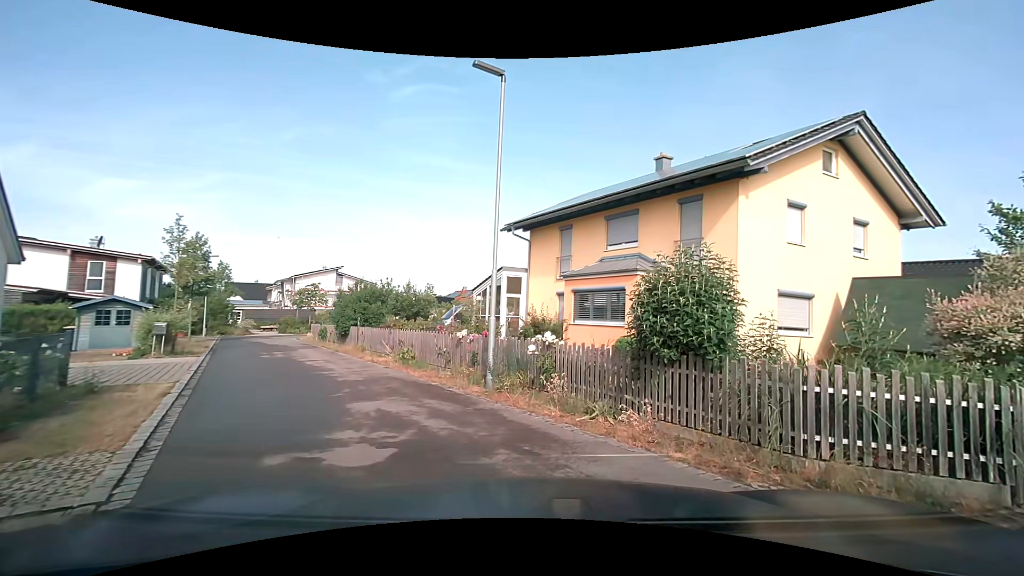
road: residential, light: Day
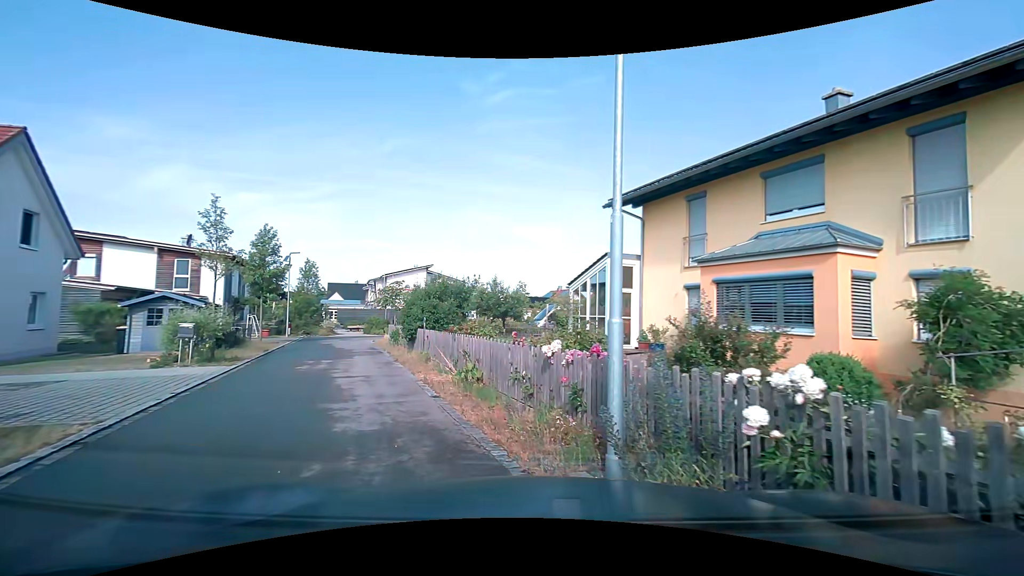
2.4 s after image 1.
(-0.1, +5.2) m; -9°
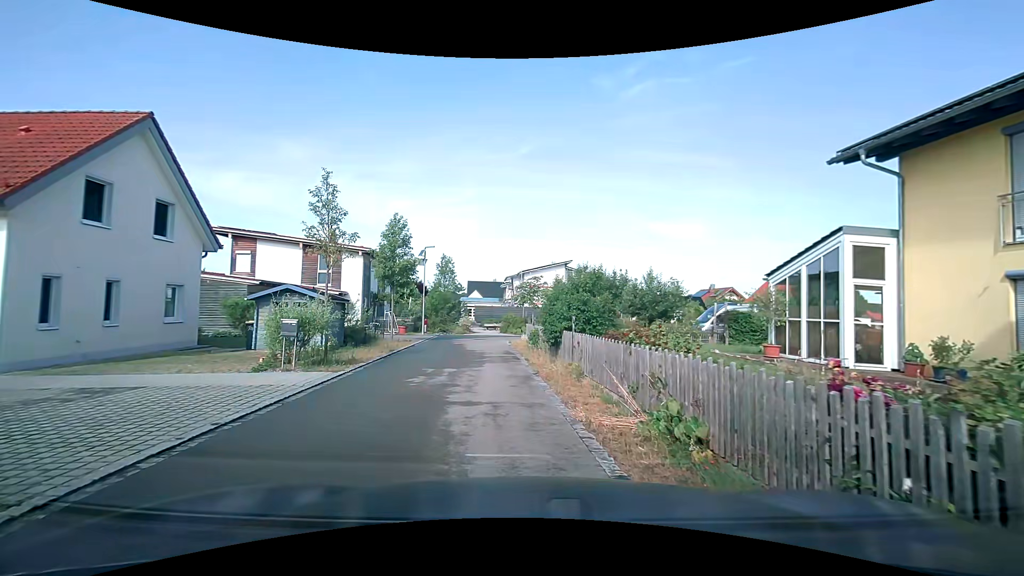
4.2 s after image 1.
(-0.7, +4.3) m; -16°
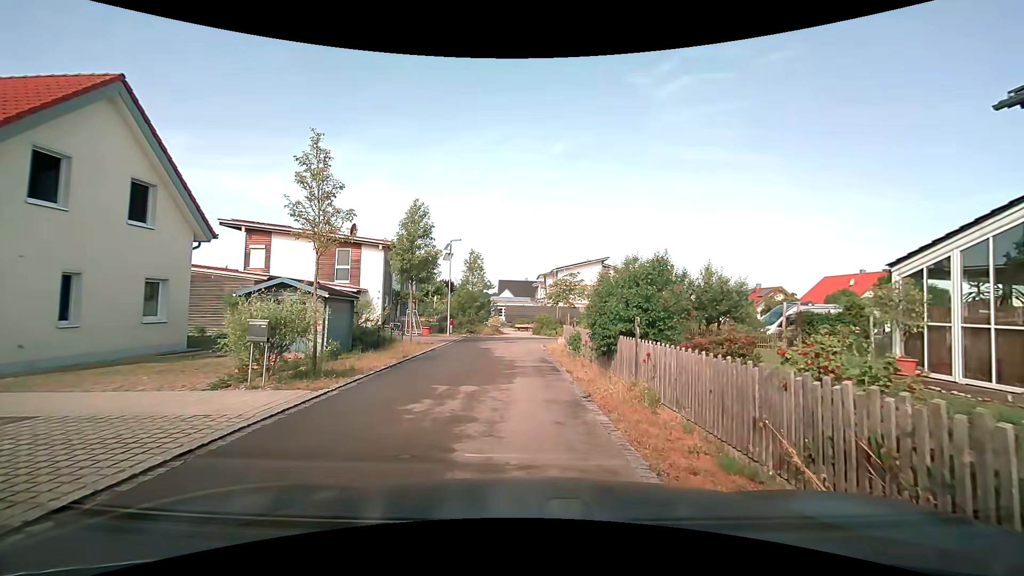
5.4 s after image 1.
(-0.1, +3.2) m; -5°
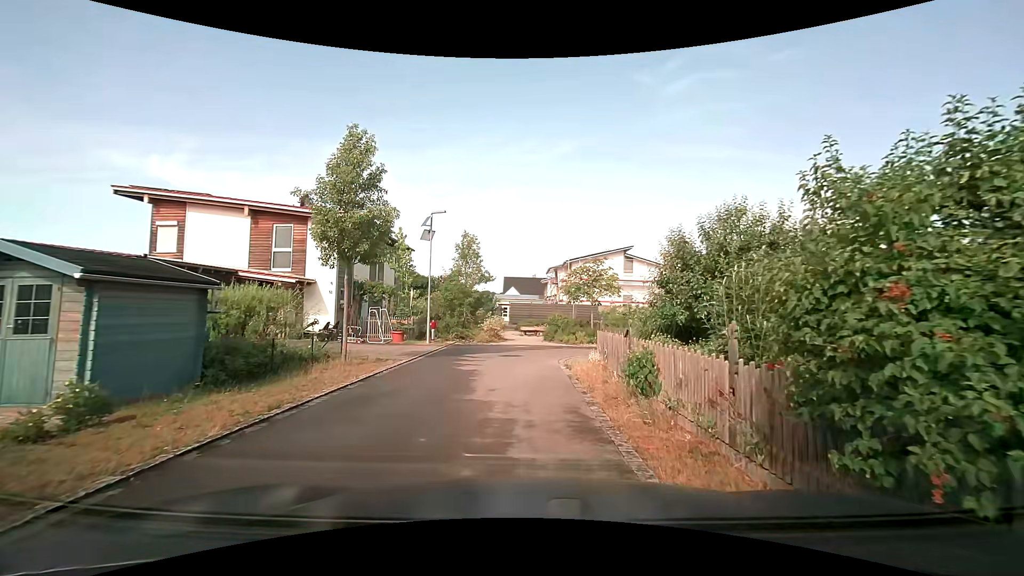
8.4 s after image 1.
(0.0, +8.7) m; -1°
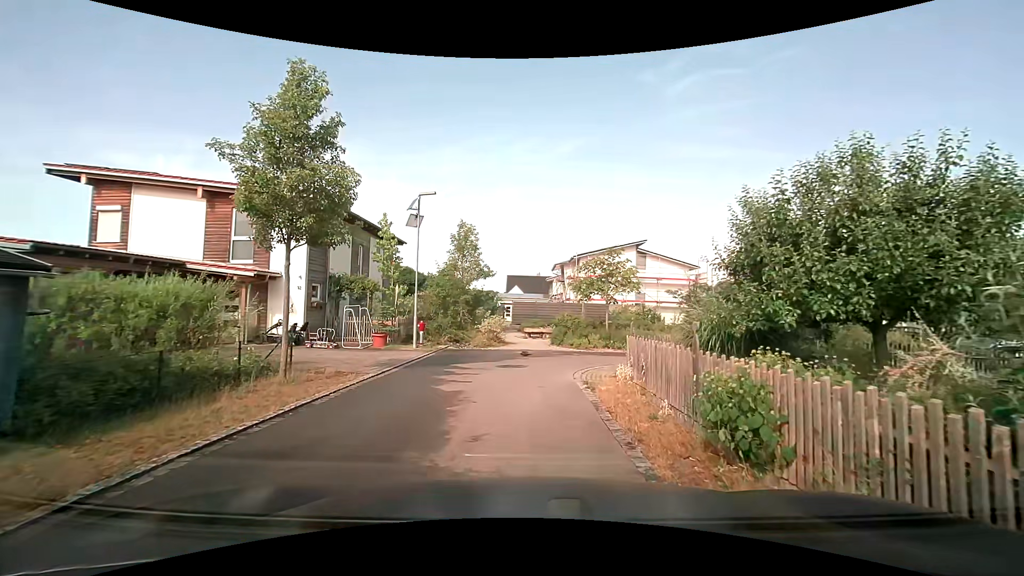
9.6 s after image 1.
(0.0, +3.5) m; -1°
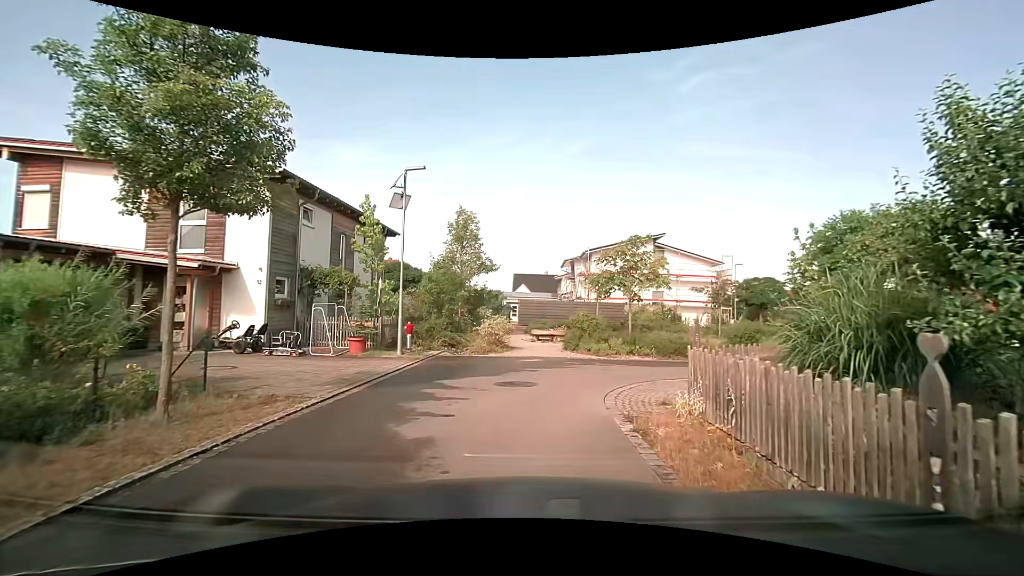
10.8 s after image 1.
(+0.1, +3.4) m; +1°
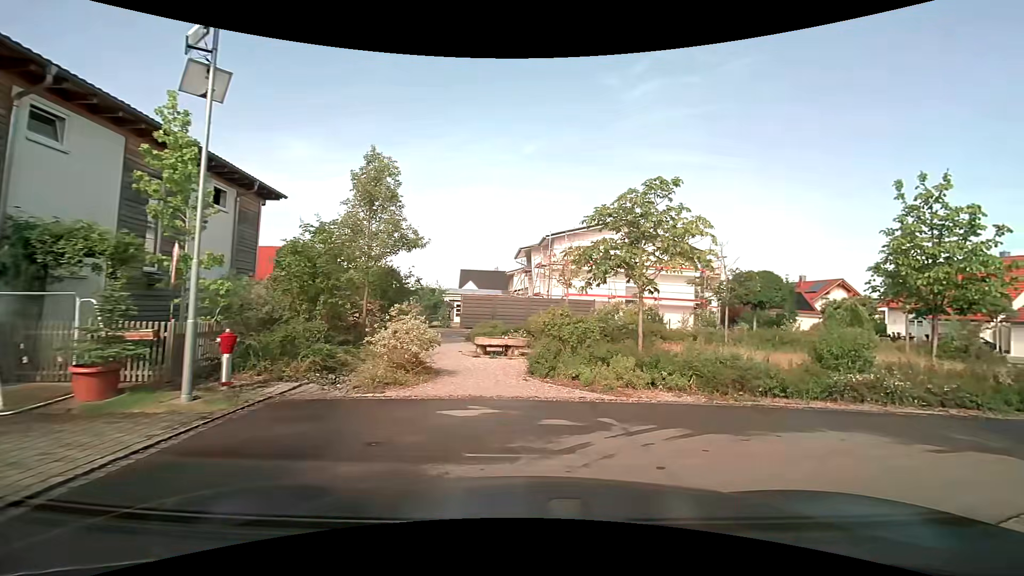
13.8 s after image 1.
(0.0, +8.1) m; +4°
